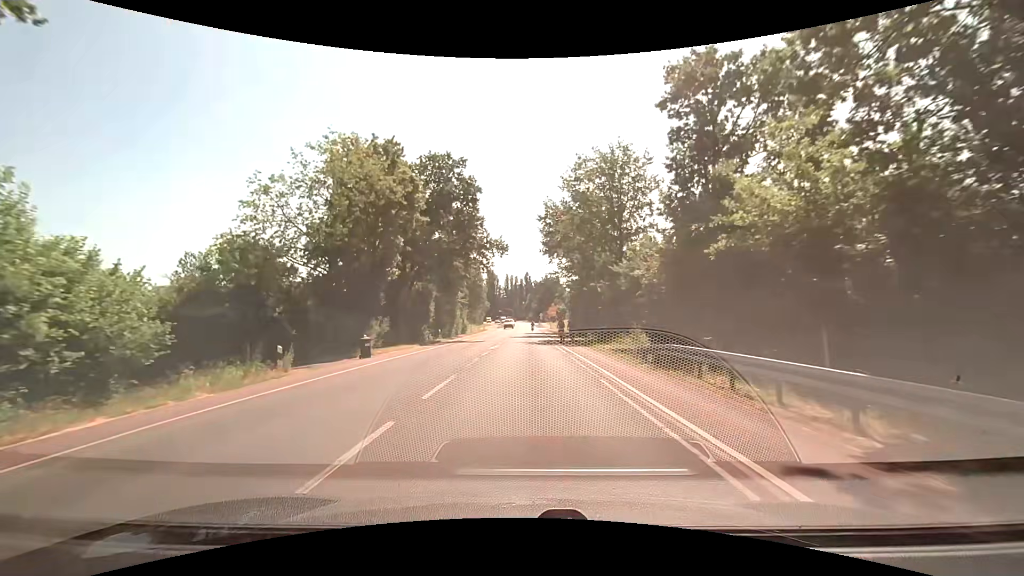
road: secondary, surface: asphalt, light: Day
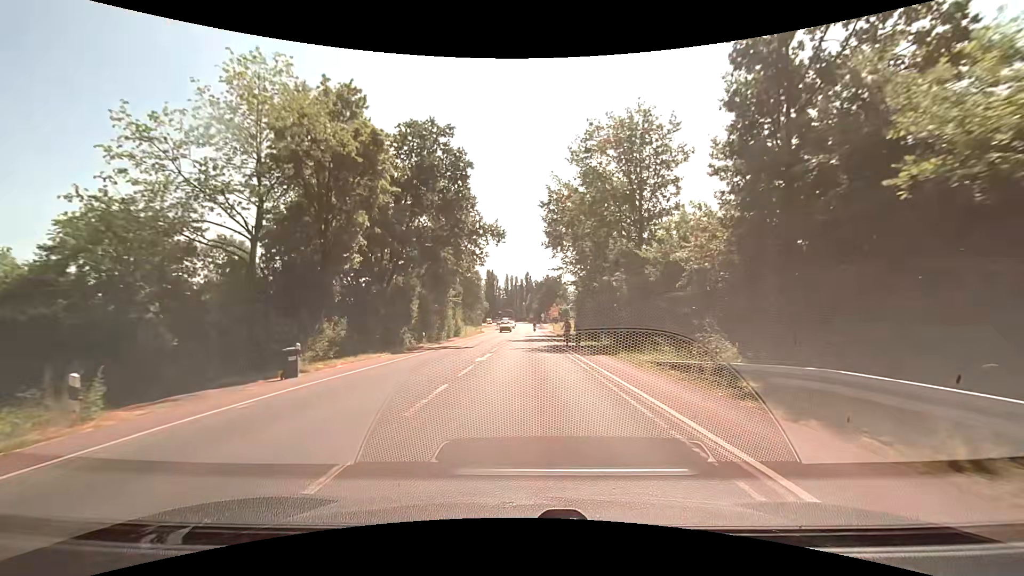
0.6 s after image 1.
(0.0, +7.7) m; 0°
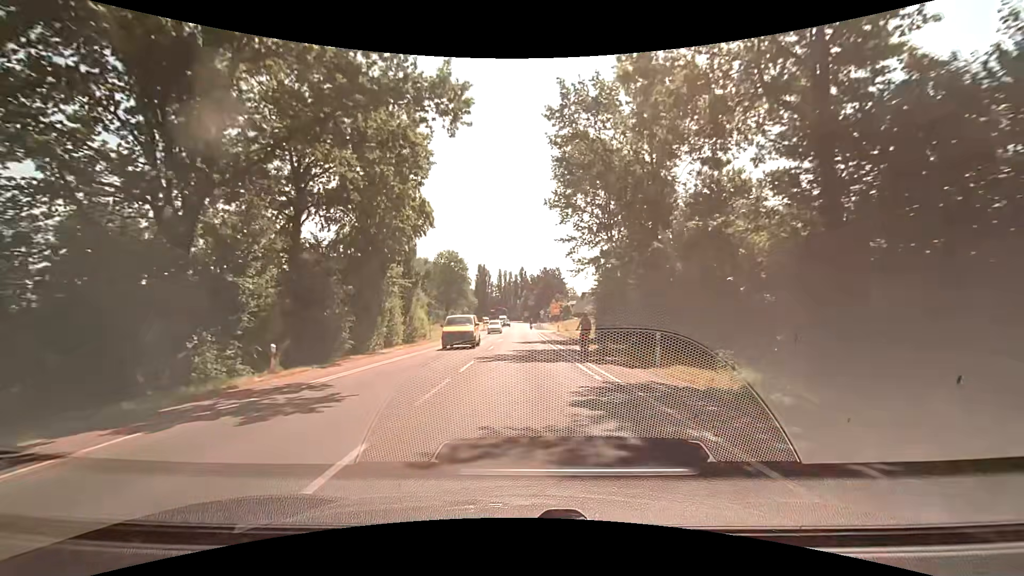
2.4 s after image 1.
(+0.1, +23.1) m; +1°
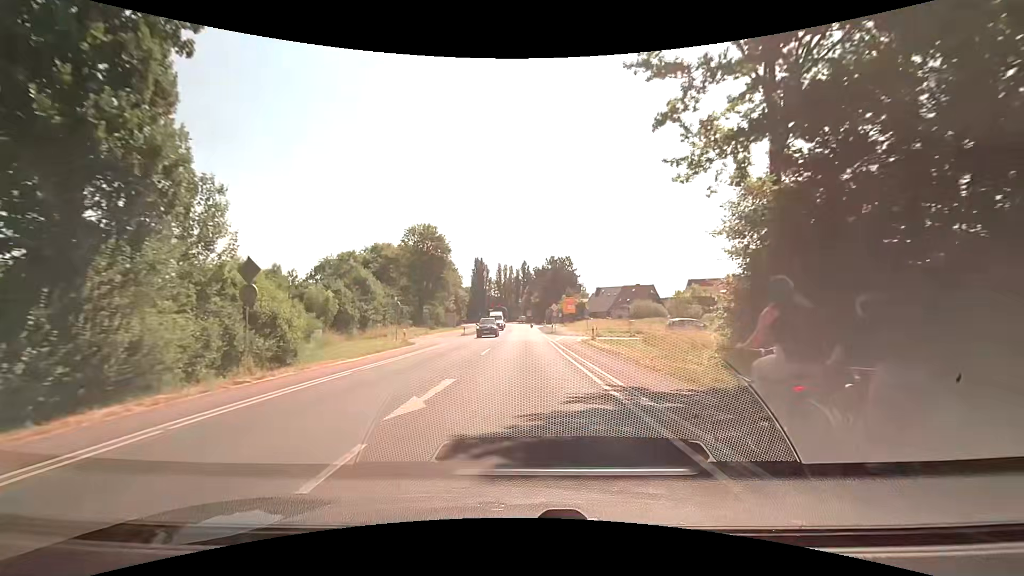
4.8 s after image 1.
(-0.2, +30.5) m; 0°
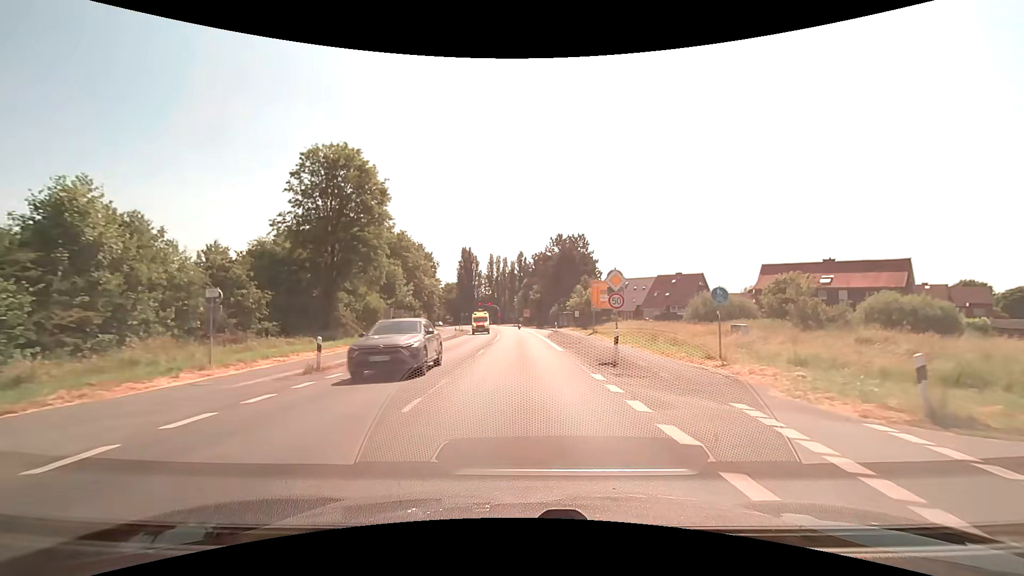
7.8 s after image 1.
(-0.3, +37.6) m; 0°
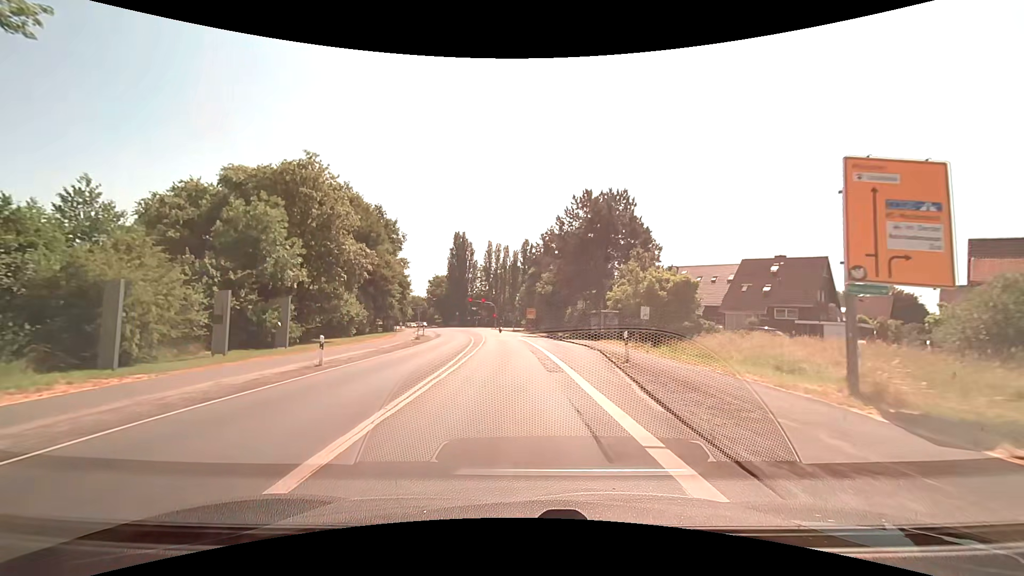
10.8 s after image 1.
(0.0, +35.9) m; 0°
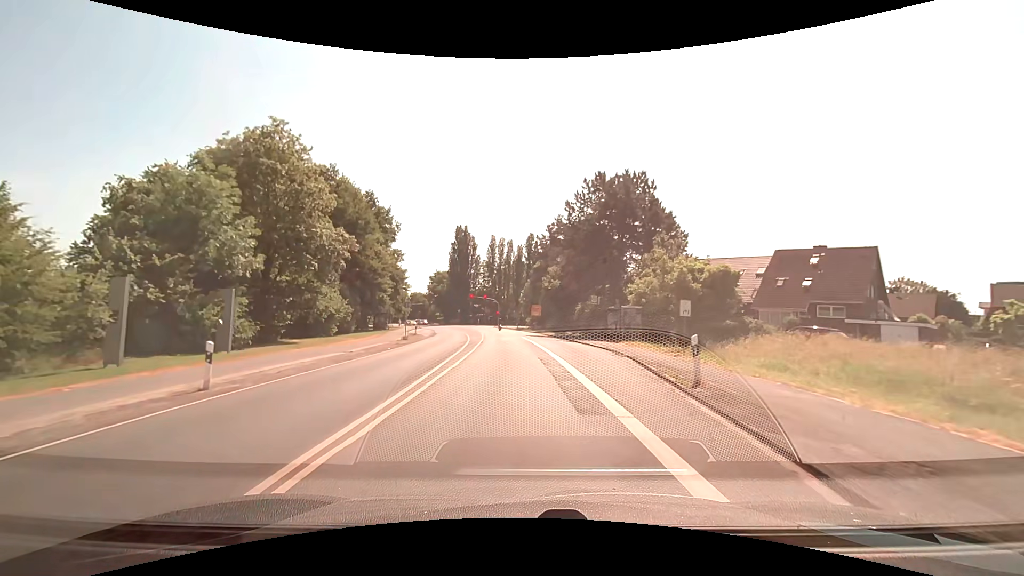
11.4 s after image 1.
(-0.1, +6.6) m; -1°
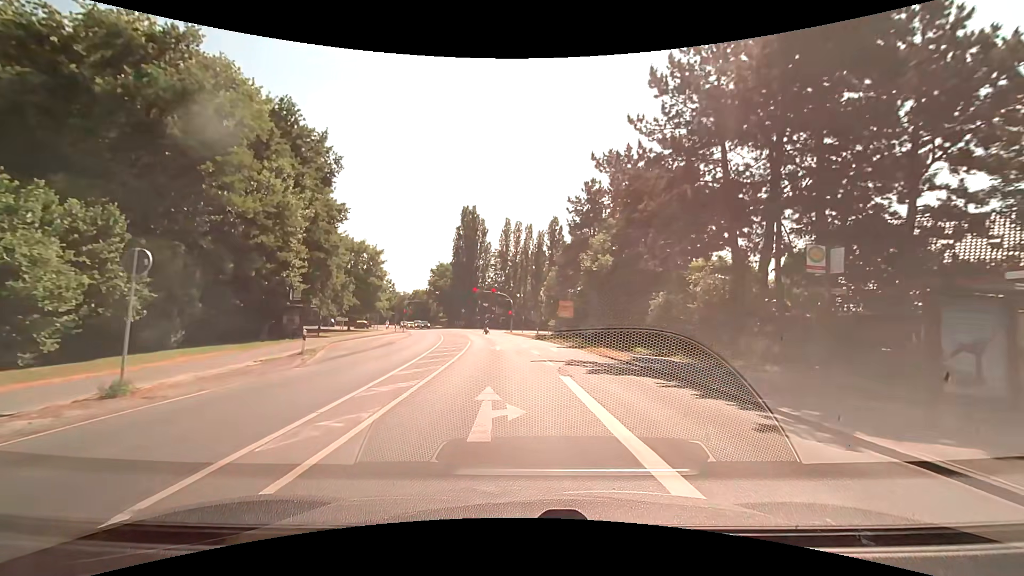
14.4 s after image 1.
(-0.5, +29.7) m; -2°
(0, +10) (0, +20) (0, +30) (+1, +40) (0, +50) (-1, +60) (-3, +70) (-5, +80) (-5, +90) (+1, +97) m
